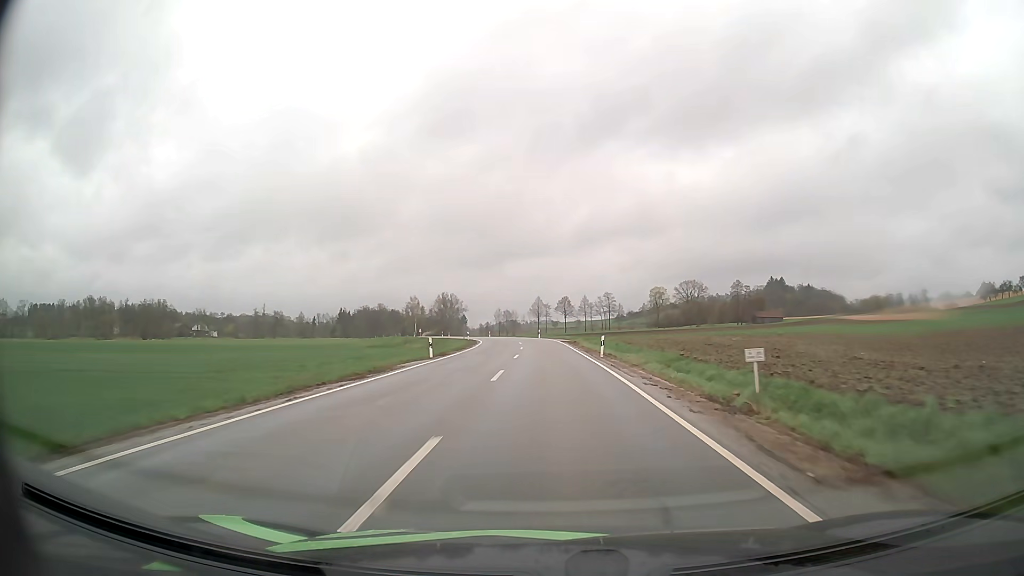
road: secondary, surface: asphalt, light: Day
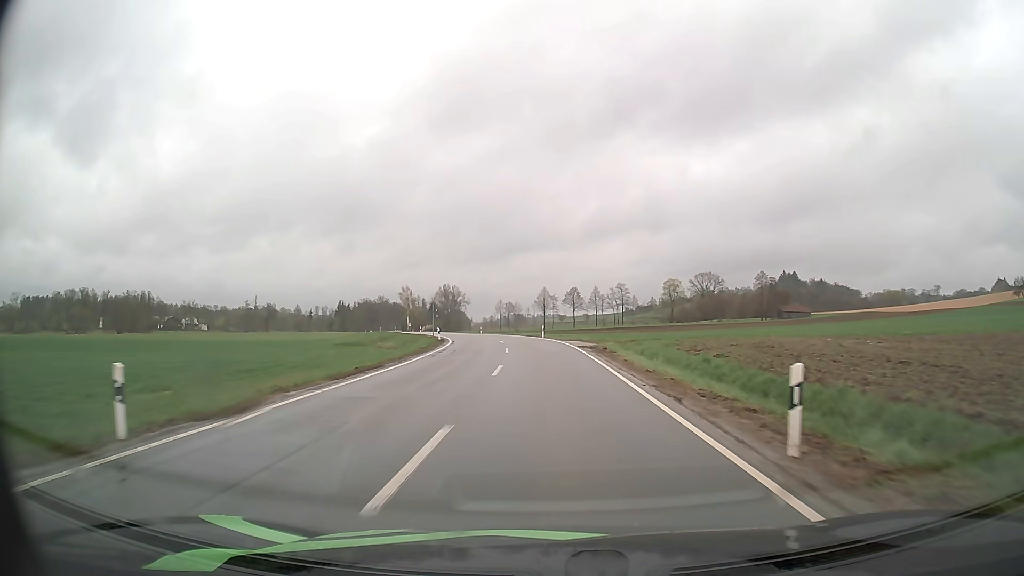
(-0.1, +23.7) m; 0°
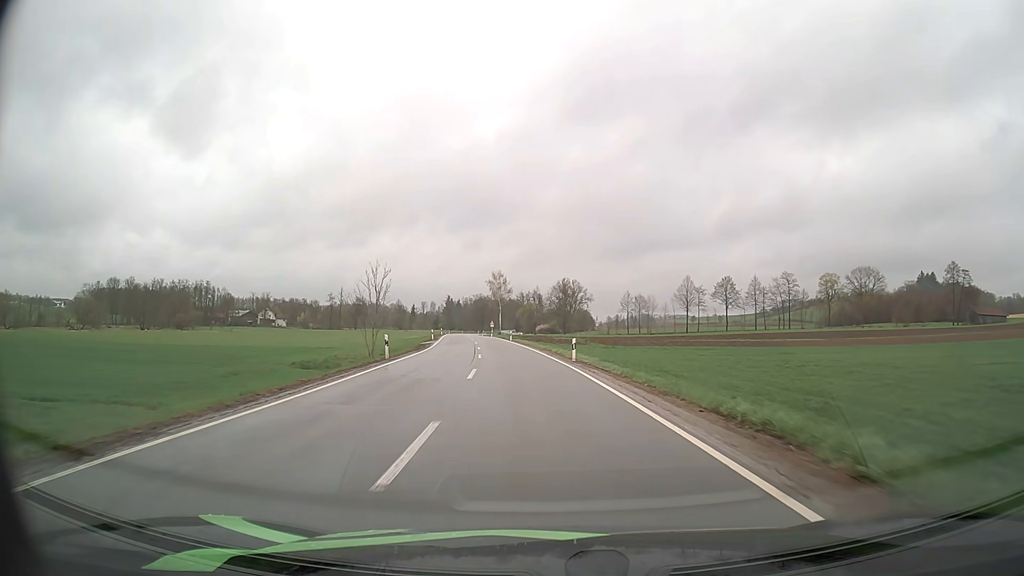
(-4.2, +58.2) m; -10°
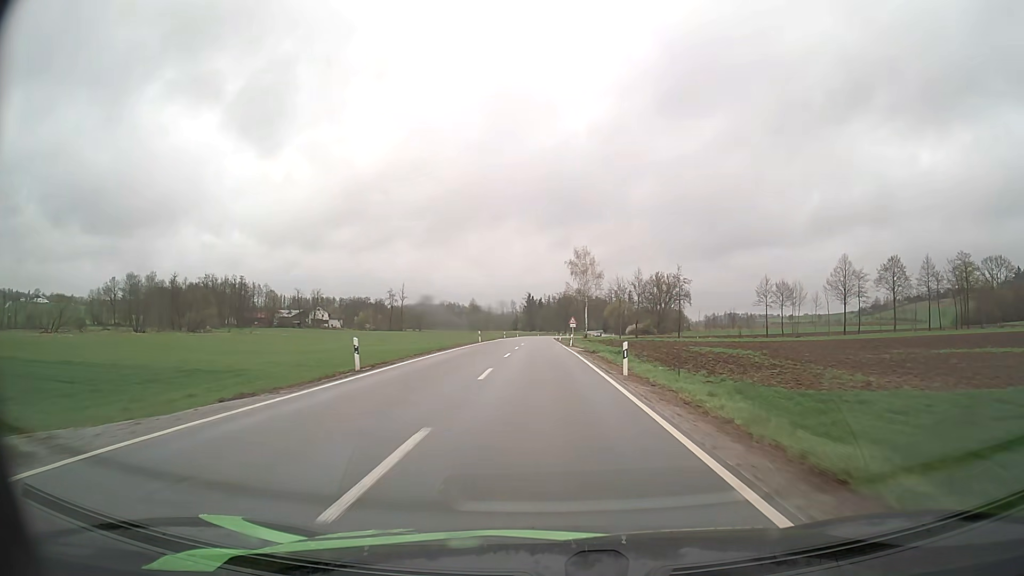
(-3.4, +47.6) m; -8°
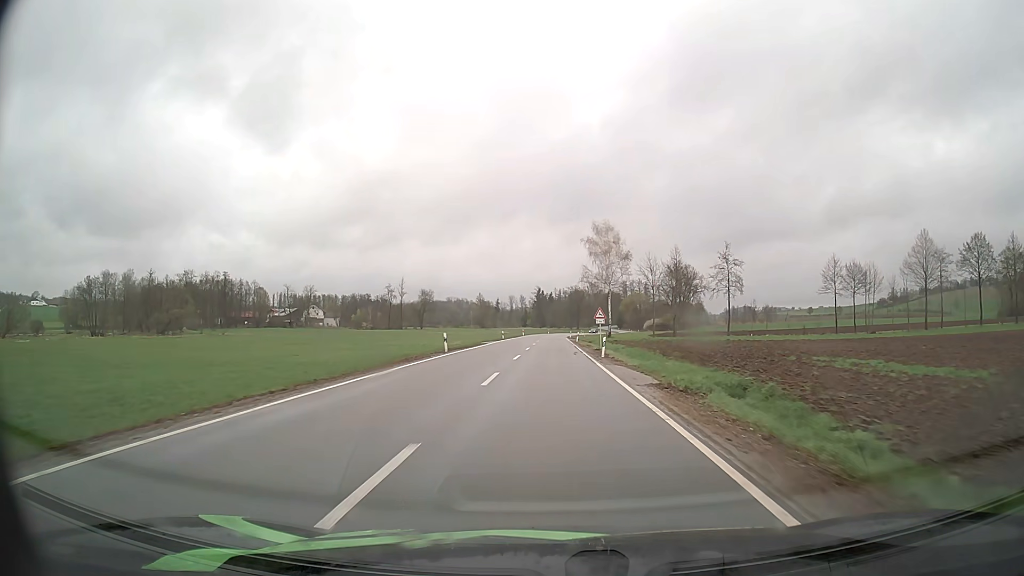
(-0.2, +24.3) m; -1°
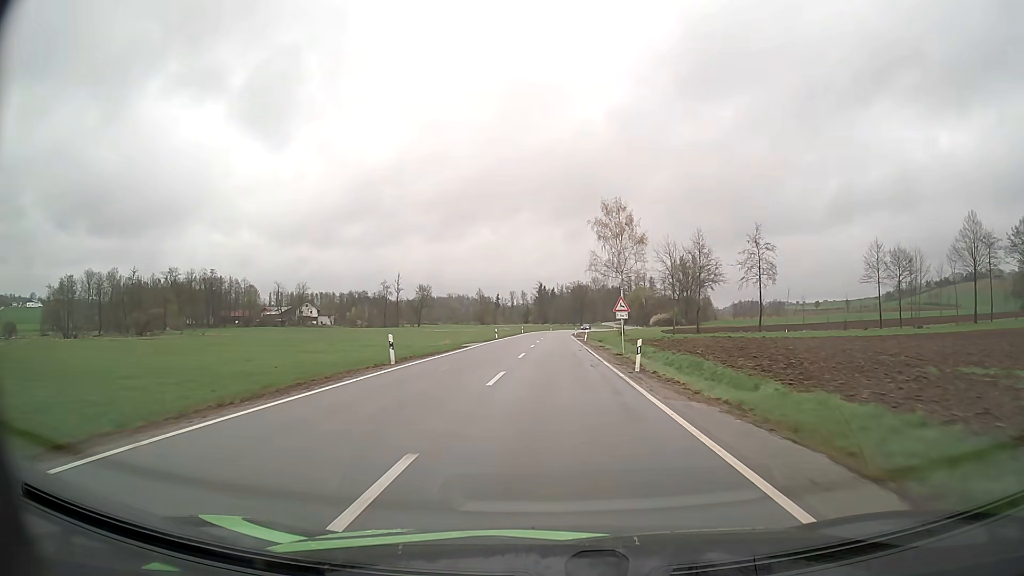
(0.0, +12.2) m; 0°
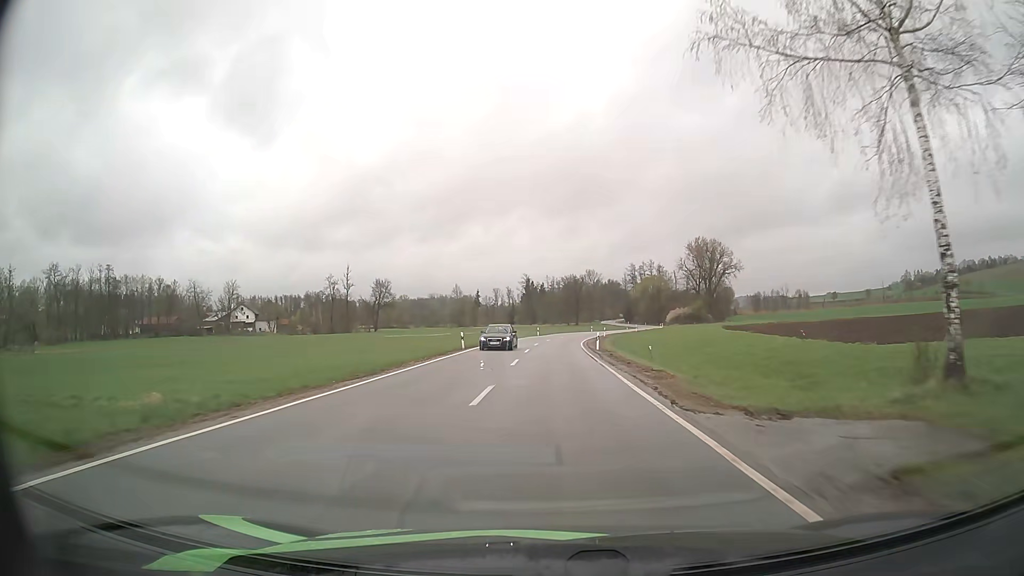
(+0.5, +61.0) m; +1°
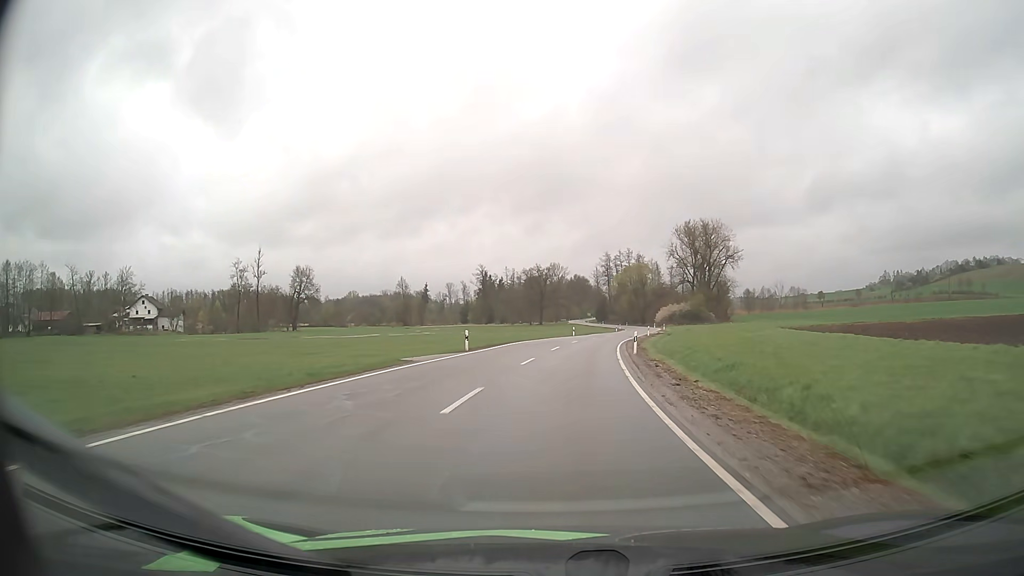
(+0.6, +47.8) m; +3°
(0, +10) (+1, +20) (+2, +30) (+3, +40) (+4, +50) (+6, +60) (+8, +69) (+10, +79) (+12, +89) (+14, +99) m
